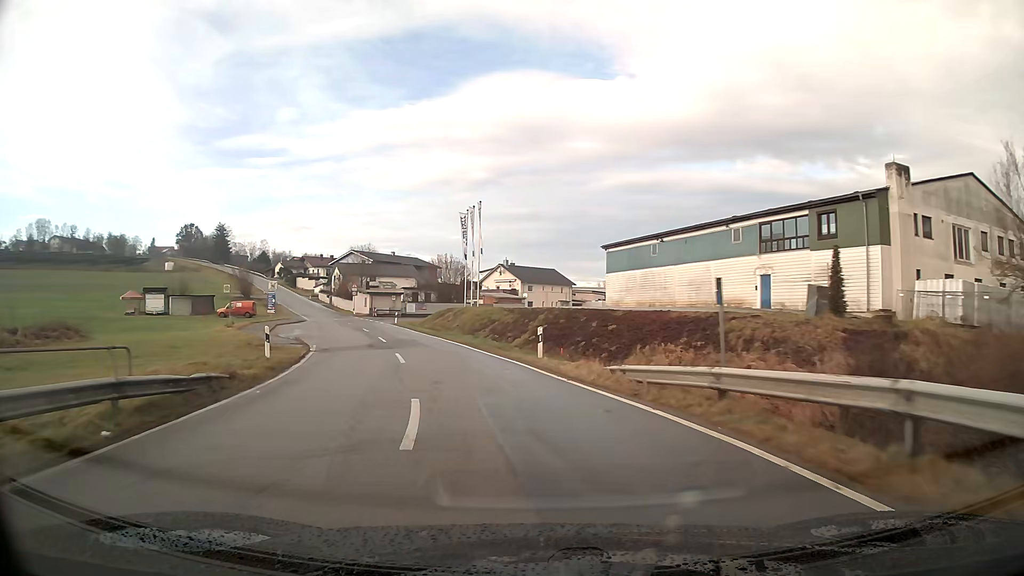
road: tertiary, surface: asphalt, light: Day
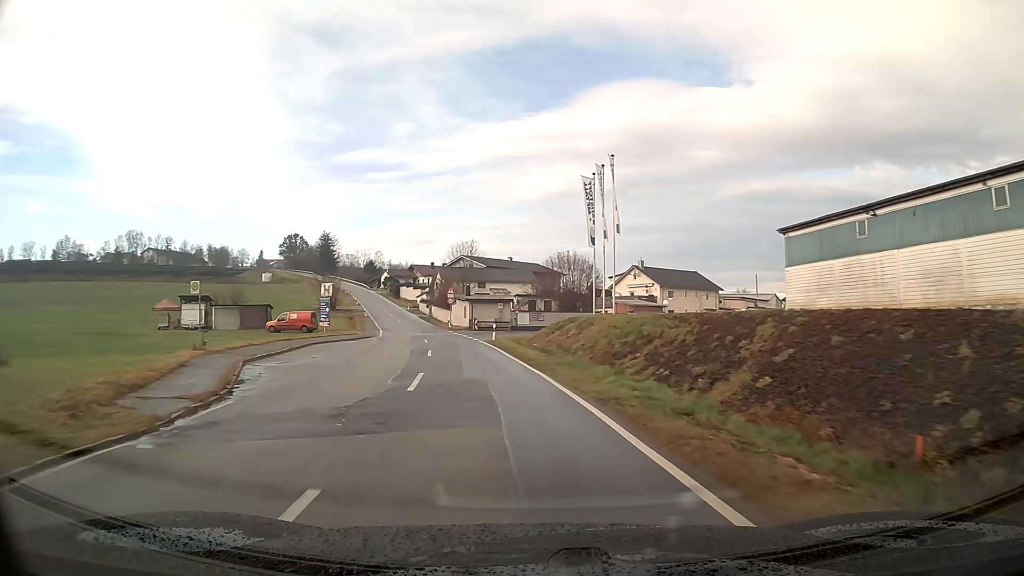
(-1.7, +17.9) m; -10°
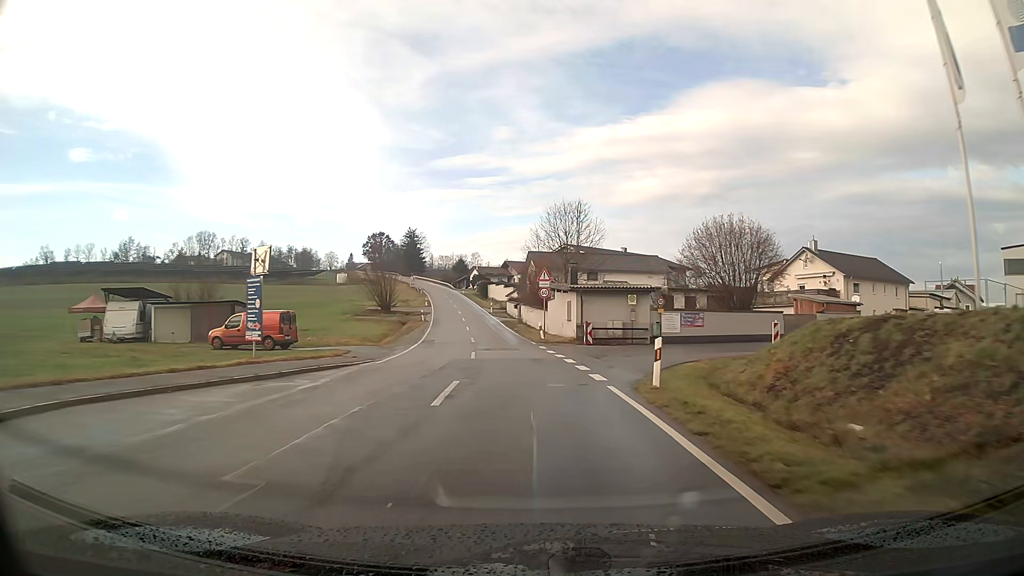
(-2.2, +26.9) m; -8°
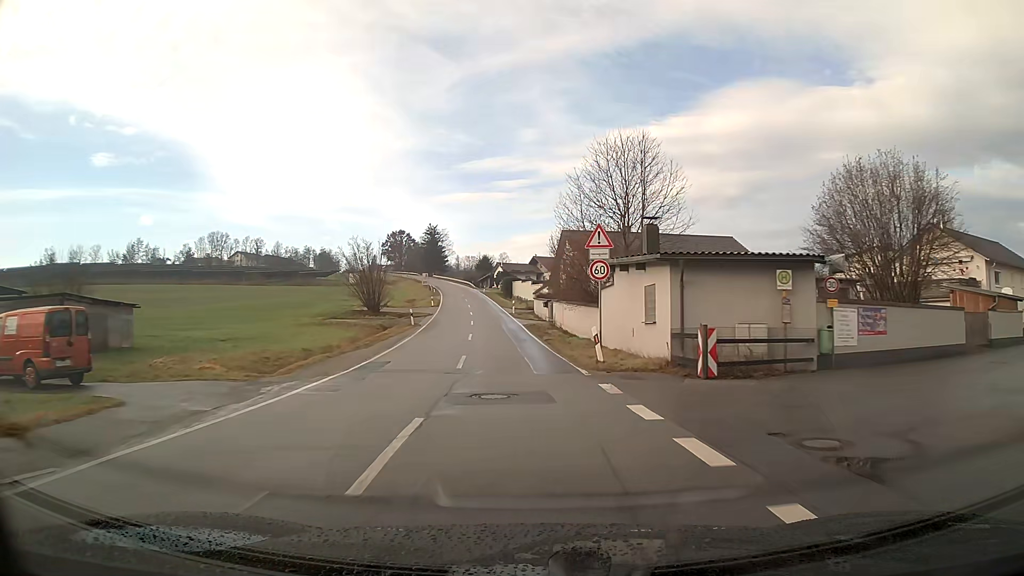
(-0.4, +18.1) m; -3°
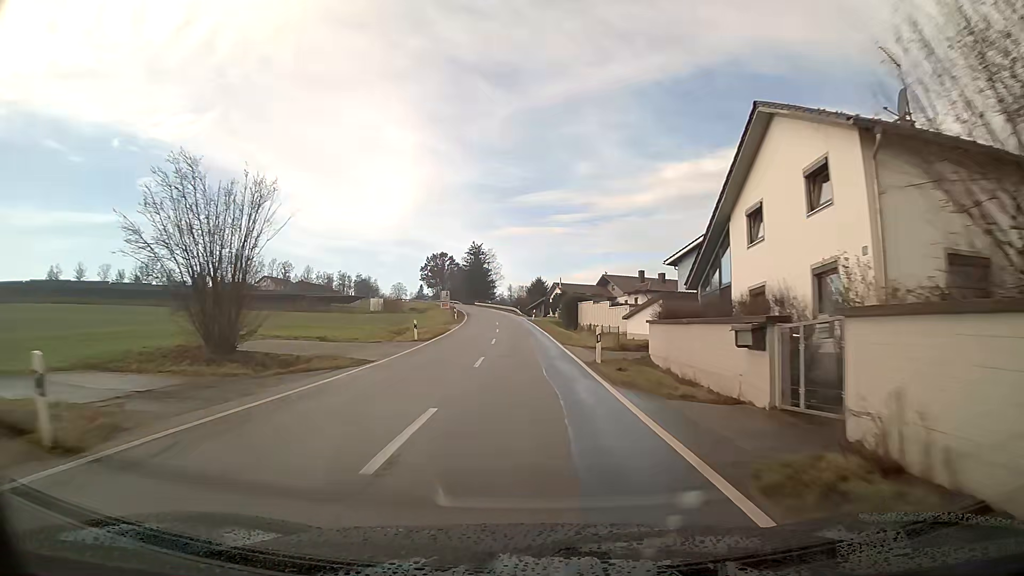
(-1.6, +35.8) m; -4°
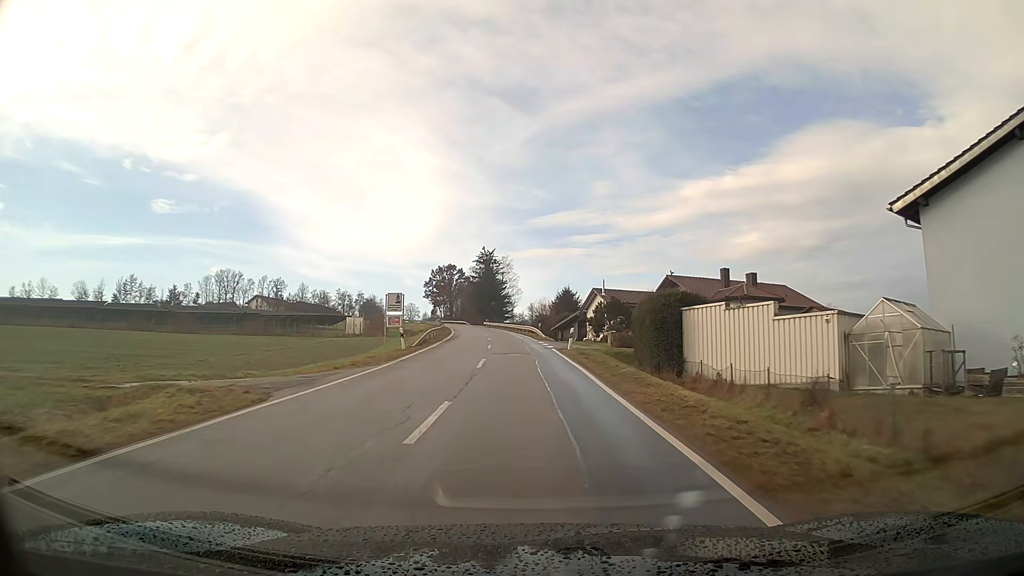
(-0.6, +35.1) m; -2°
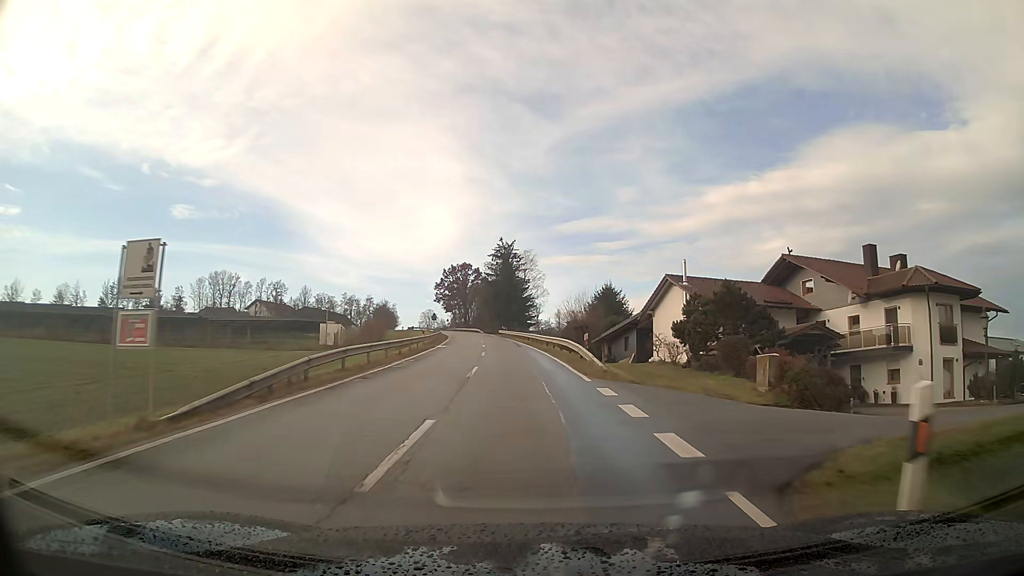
(-0.5, +26.5) m; -2°
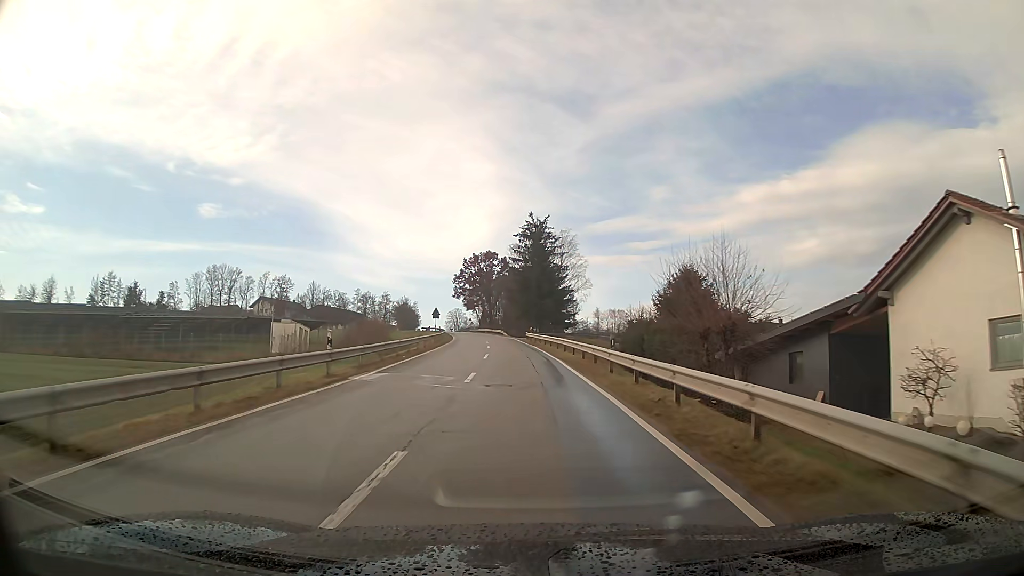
(-0.7, +26.9) m; -3°
